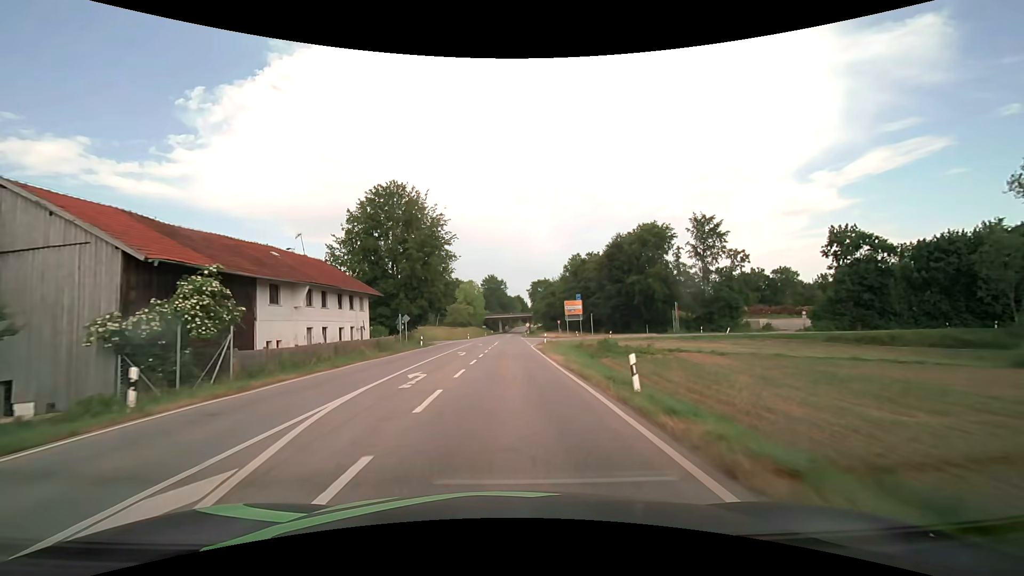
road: secondary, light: Day
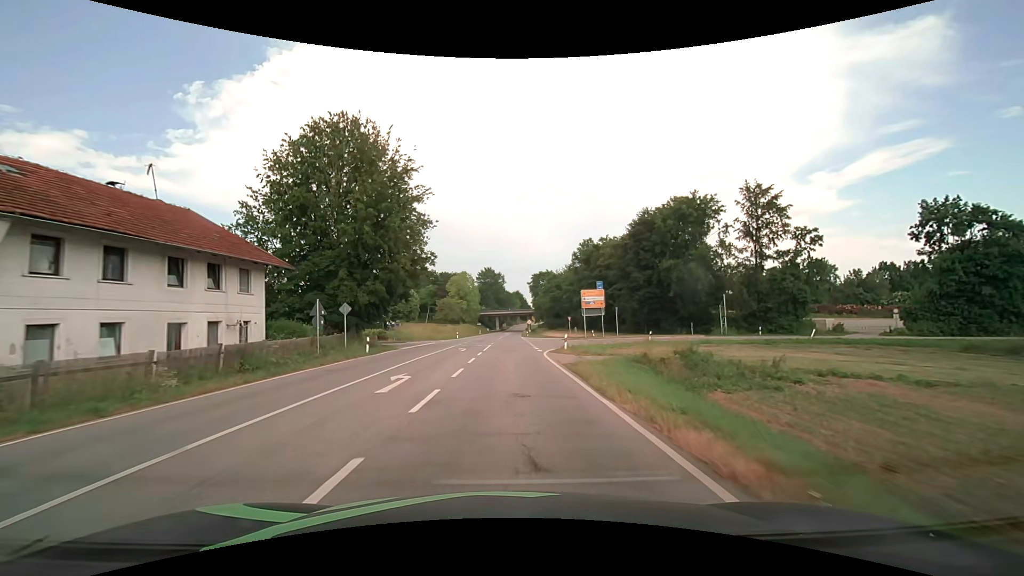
(+0.1, +18.3) m; 0°
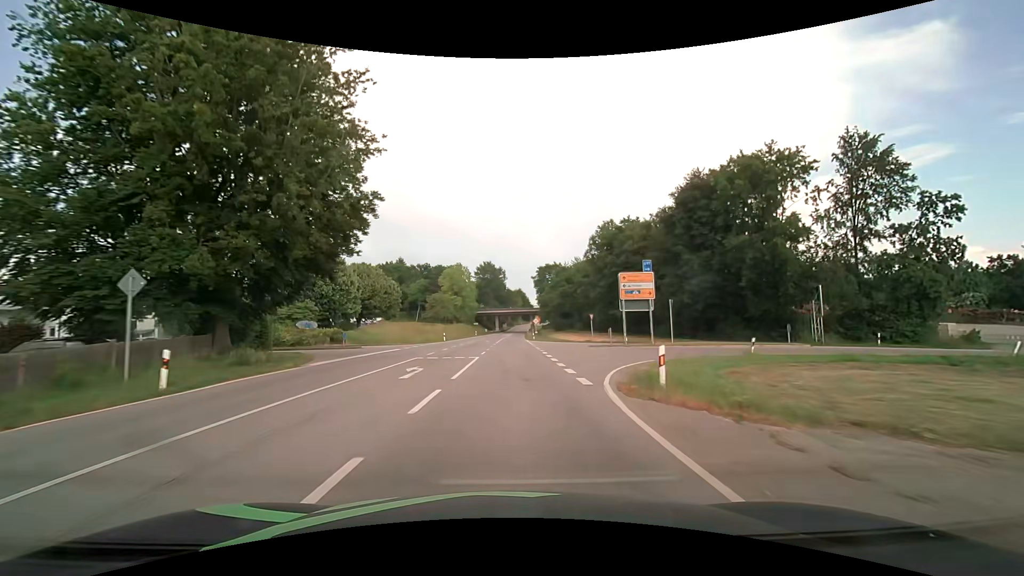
(0.0, +18.3) m; 0°
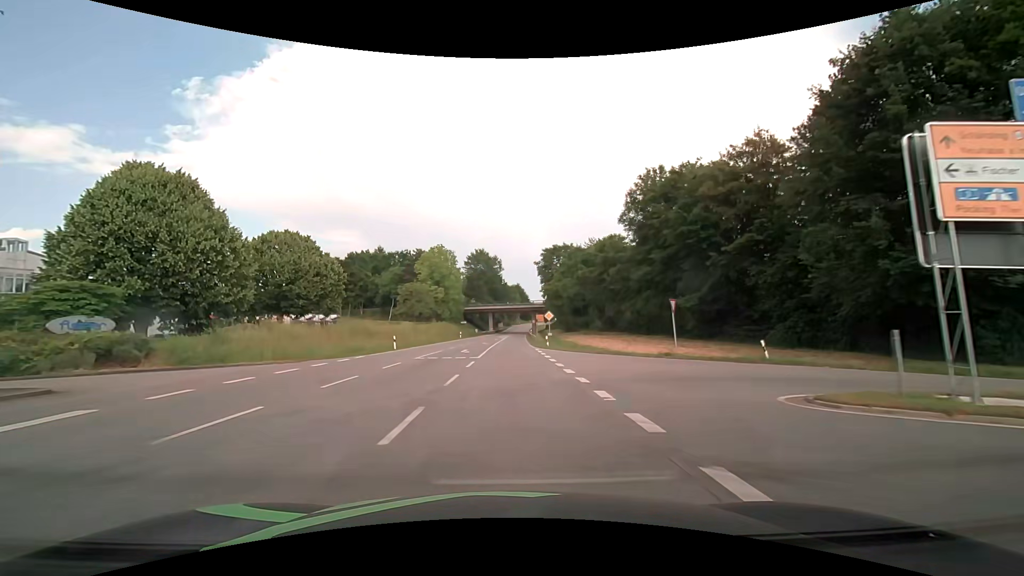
(+0.1, +27.4) m; 0°
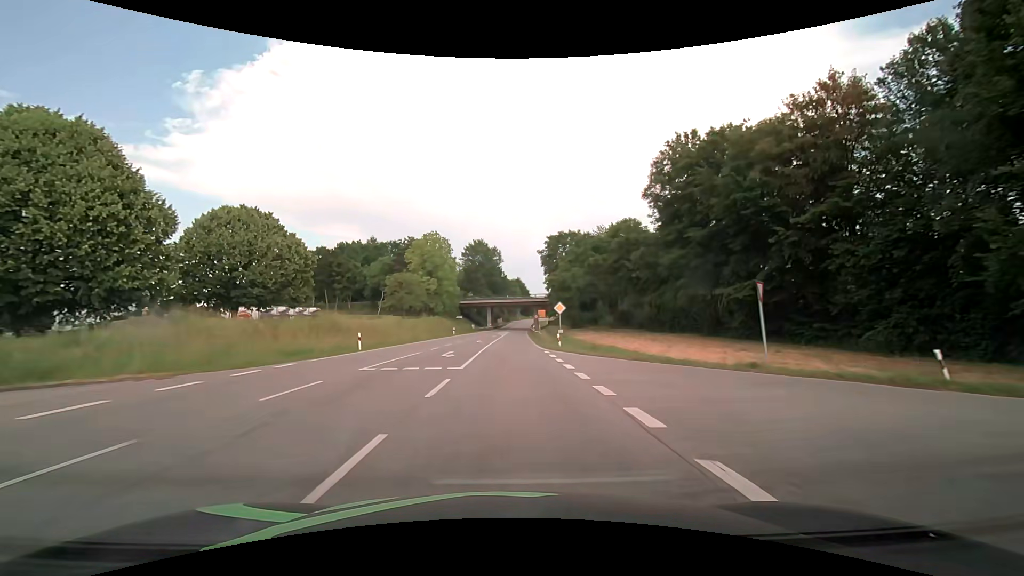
(0.0, +9.1) m; 0°
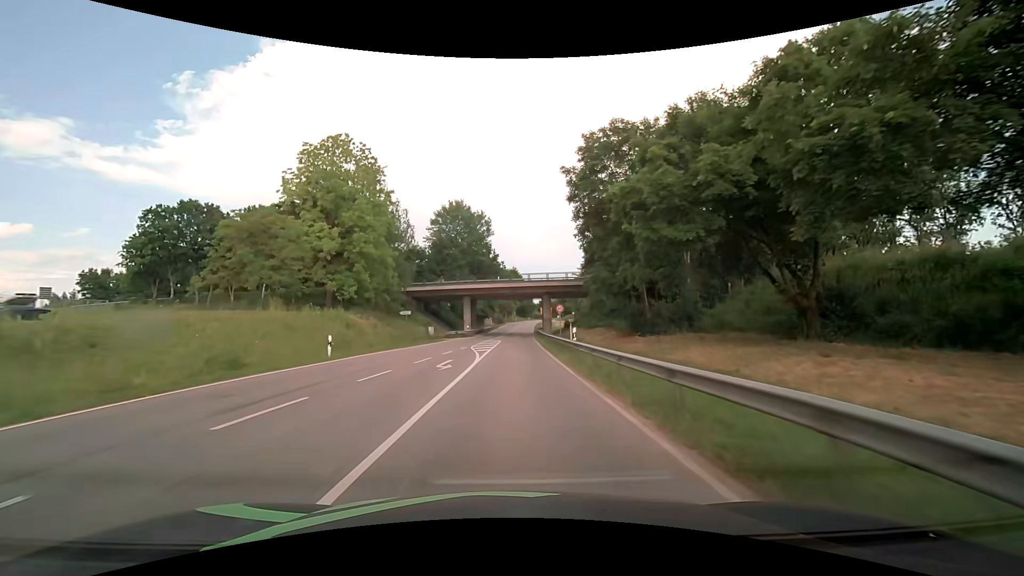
(+0.2, +45.7) m; 0°
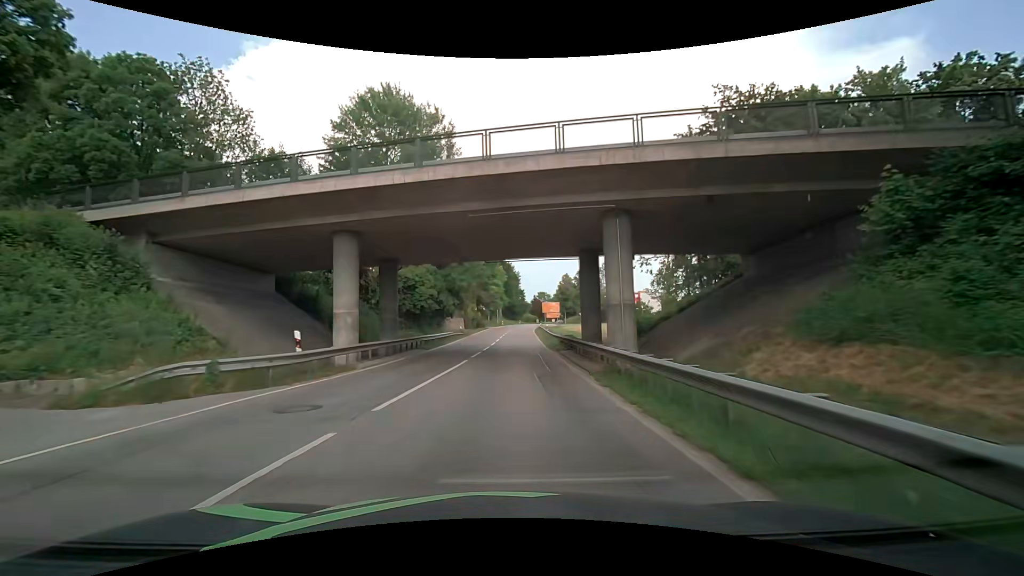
(+0.7, +45.6) m; +2°
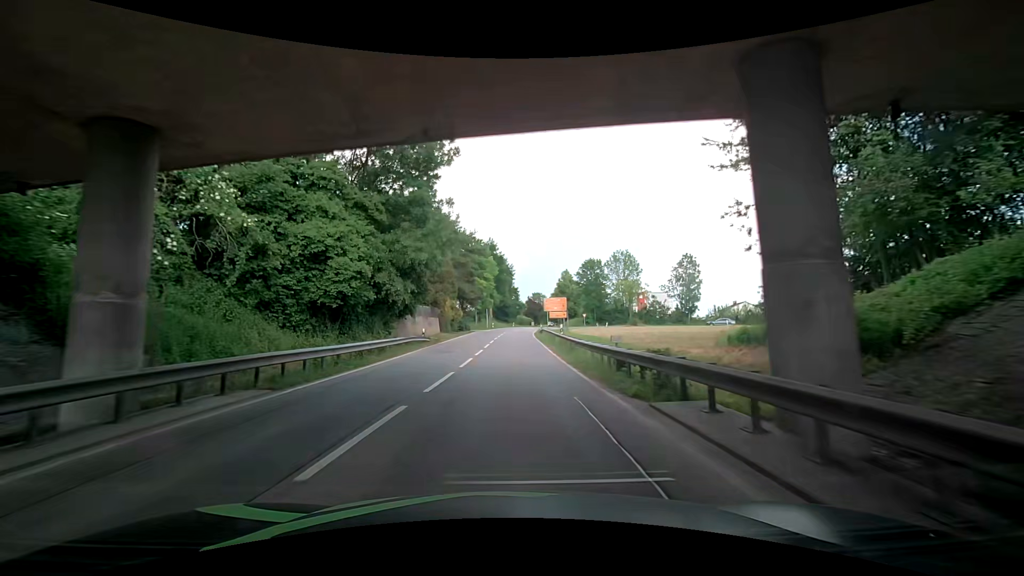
(+0.2, +18.2) m; +1°
(0, +10) (0, +20) (0, +30) (0, +40) (0, +50) (+1, +60) (+1, +70) (+2, +80) (+3, +90) (+4, +100) m
